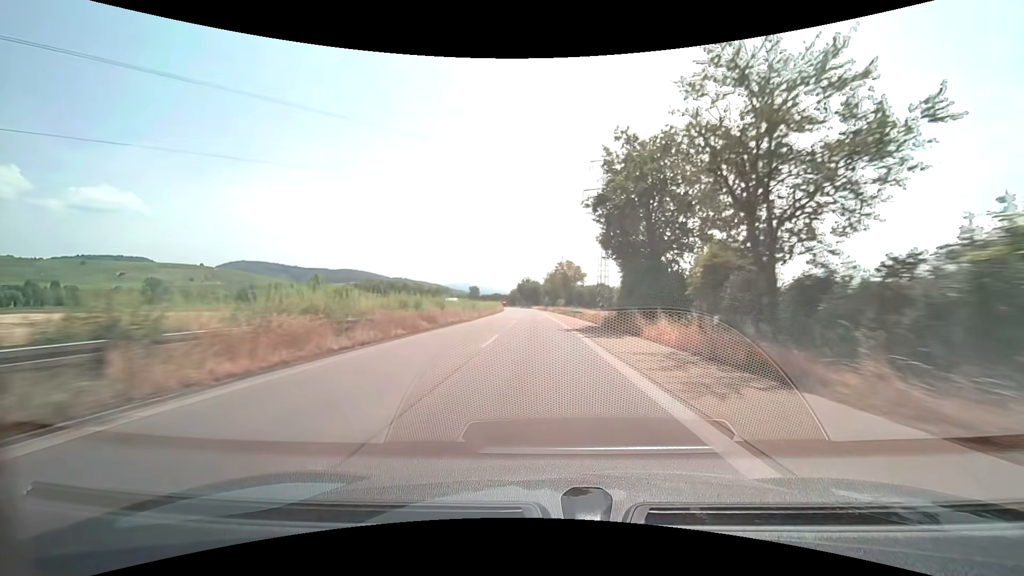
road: trunk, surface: asphalt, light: Day
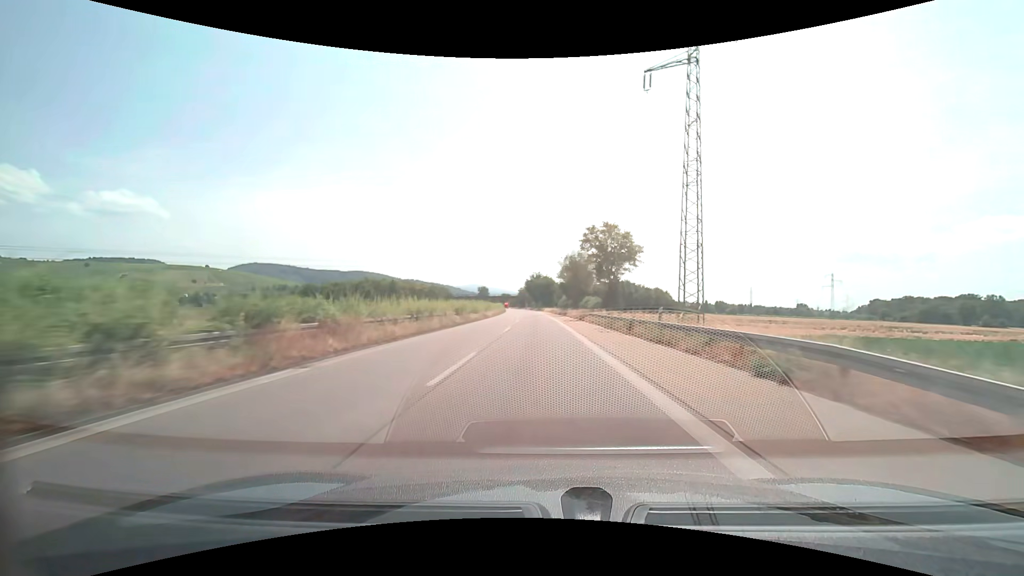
(-0.6, +43.8) m; -2°
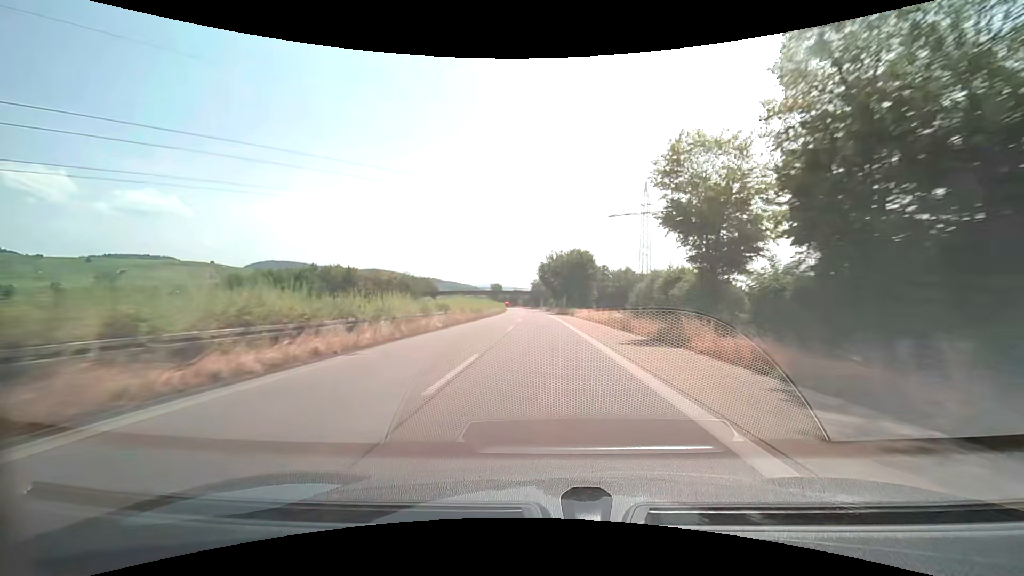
(-1.4, +72.9) m; -2°
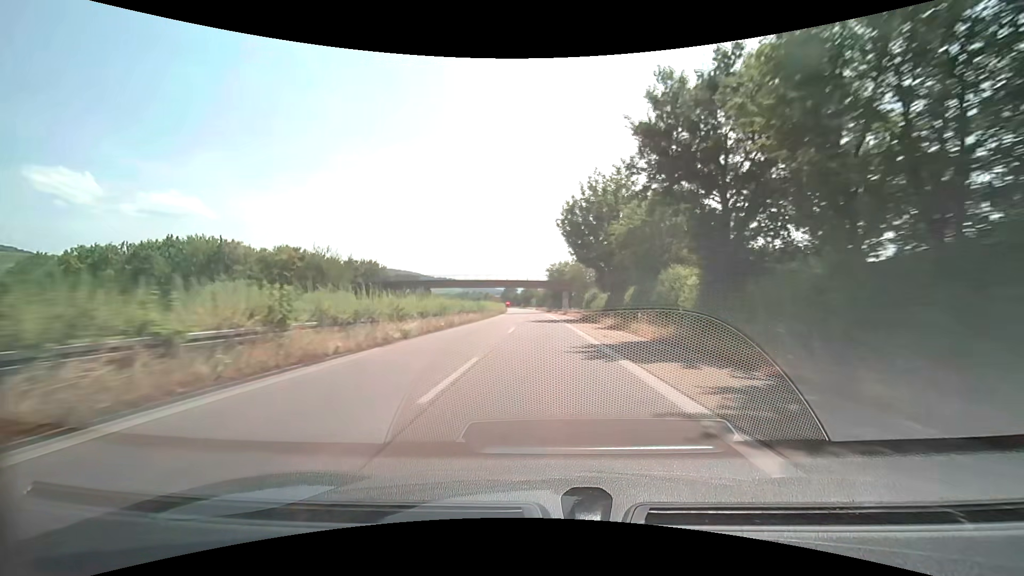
(-1.2, +72.6) m; -2°
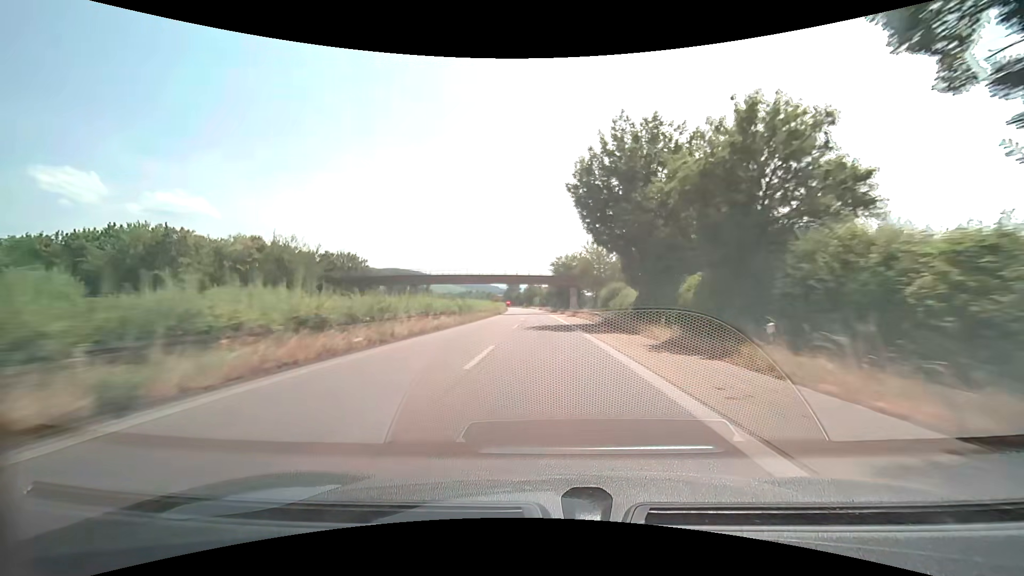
(0.0, +14.5) m; 0°
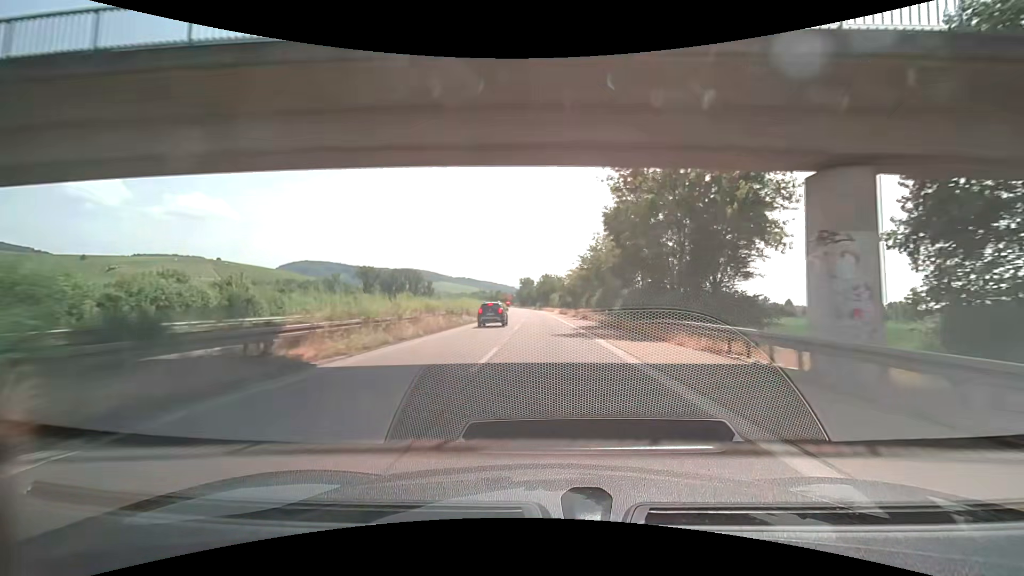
(-1.4, +72.3) m; -2°
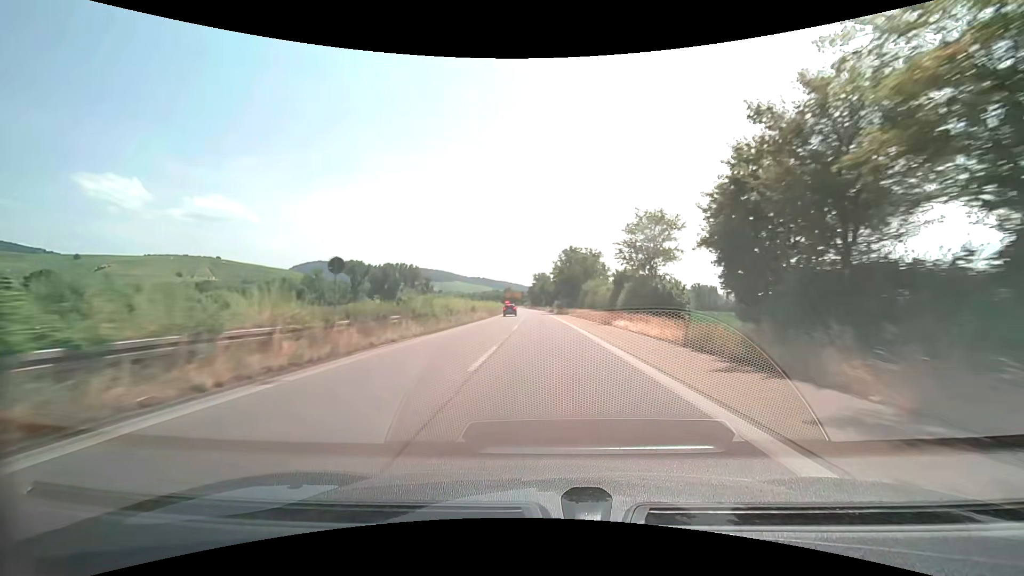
(-1.1, +72.1) m; -2°
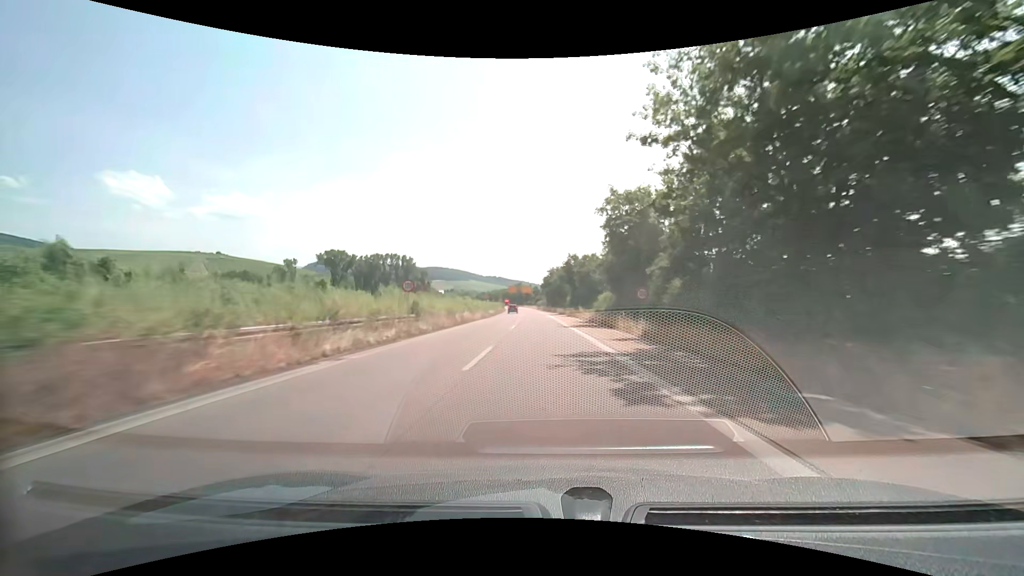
(-1.1, +71.8) m; -2°
(0, +10) (0, +20) (0, +30) (0, +40) (-1, +50) (-1, +60) (-1, +70) (-2, +80) (-2, +90) (-3, +100) m
